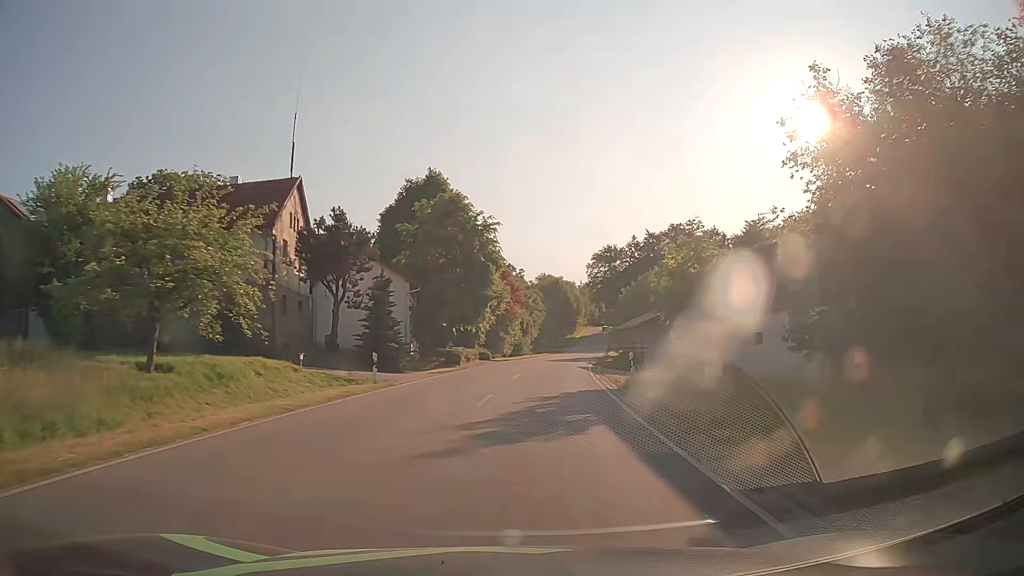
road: tertiary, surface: asphalt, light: Day
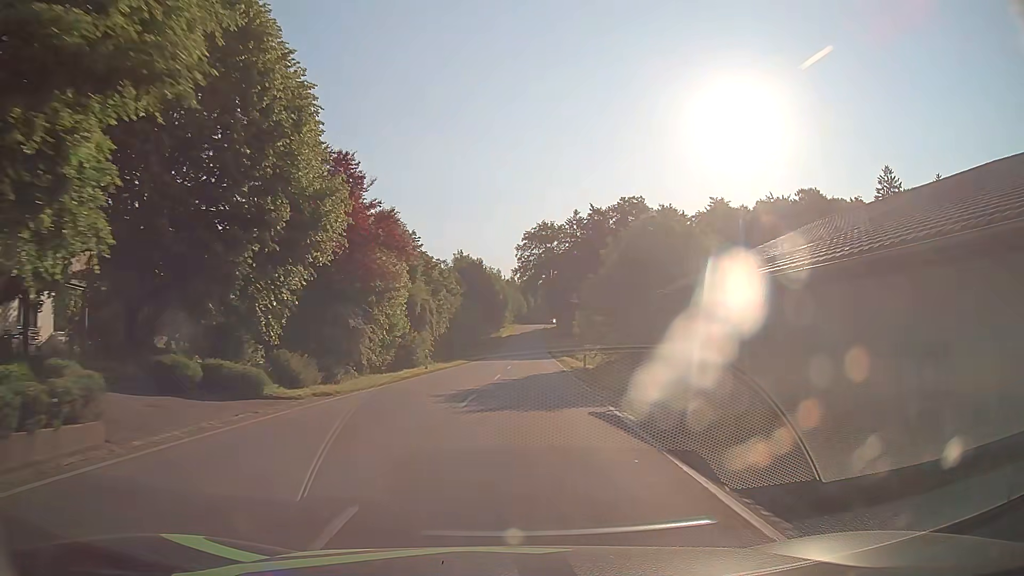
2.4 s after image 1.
(+2.5, +36.1) m; +7°
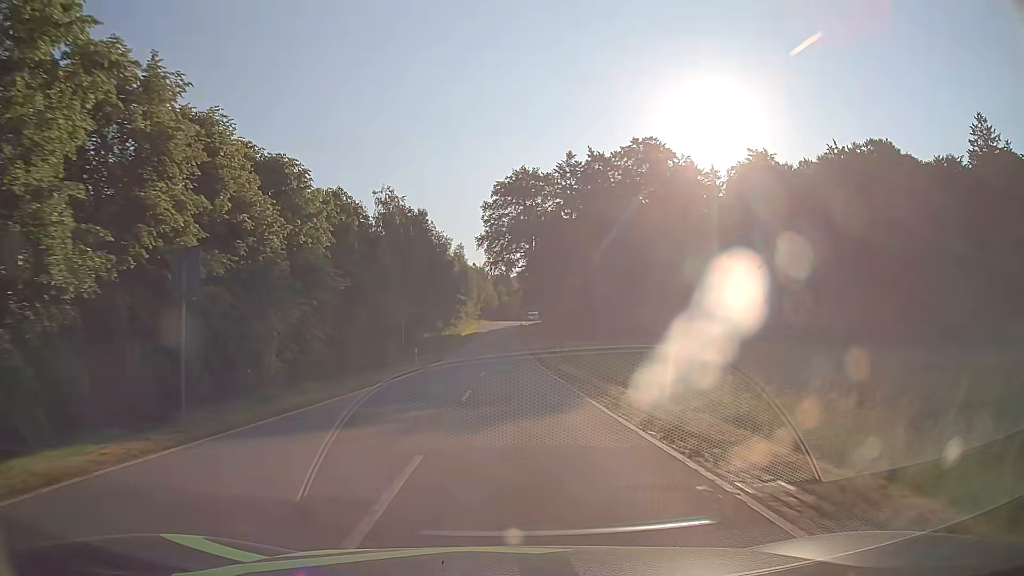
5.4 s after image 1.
(+1.3, +45.7) m; +2°
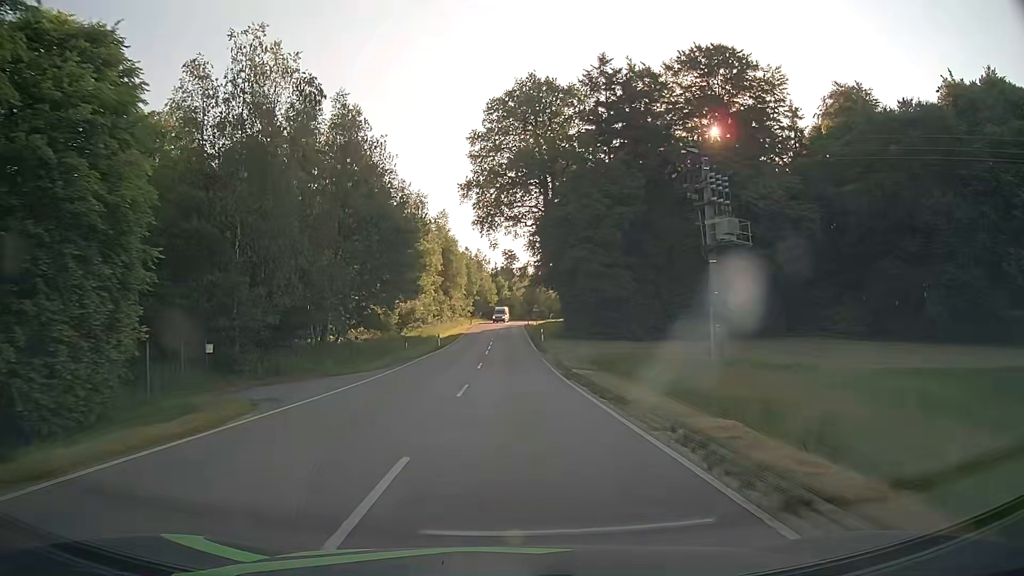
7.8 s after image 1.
(0.0, +36.6) m; 0°
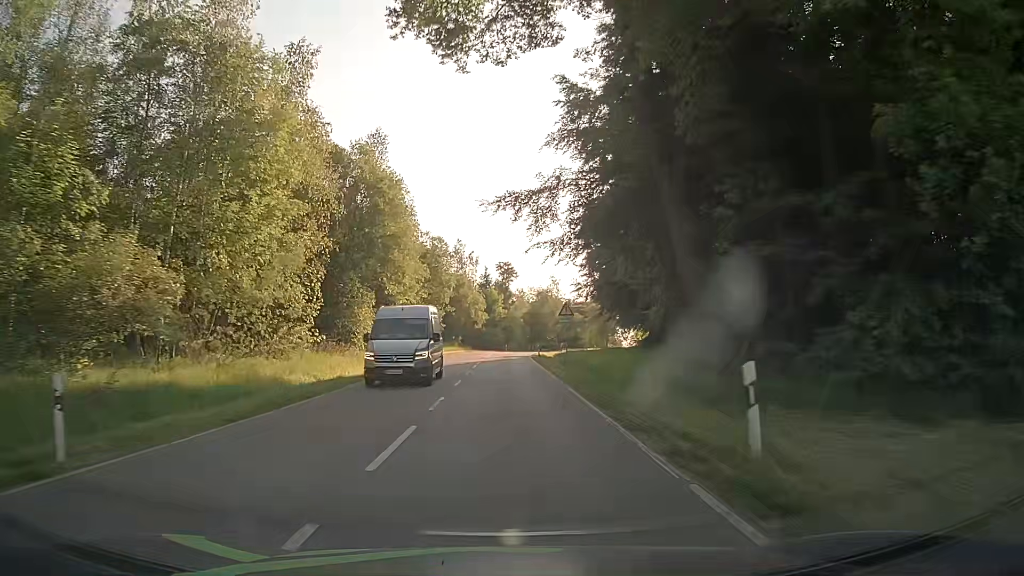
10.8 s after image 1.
(+0.1, +45.0) m; 0°
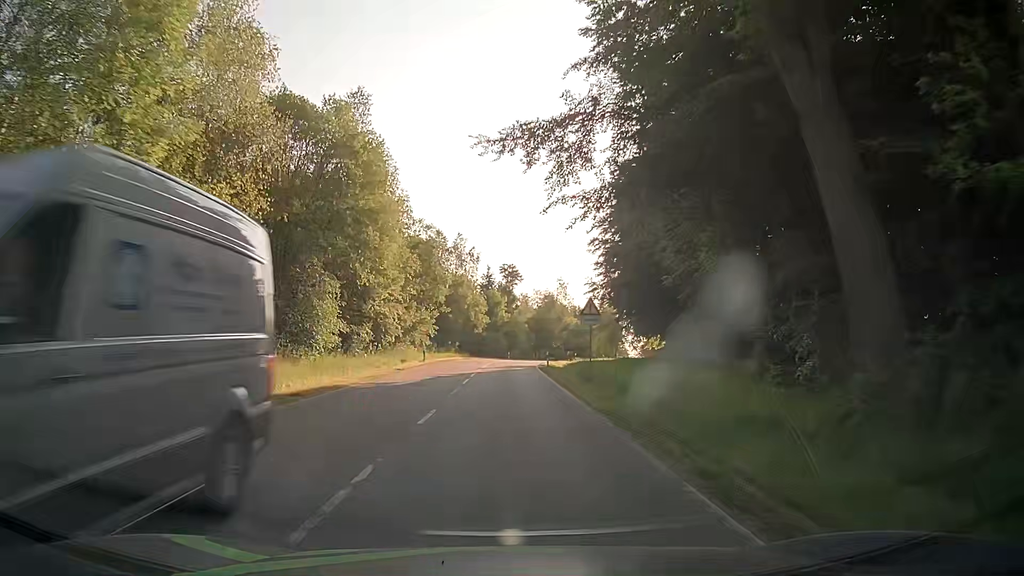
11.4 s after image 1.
(0.0, +8.9) m; 0°
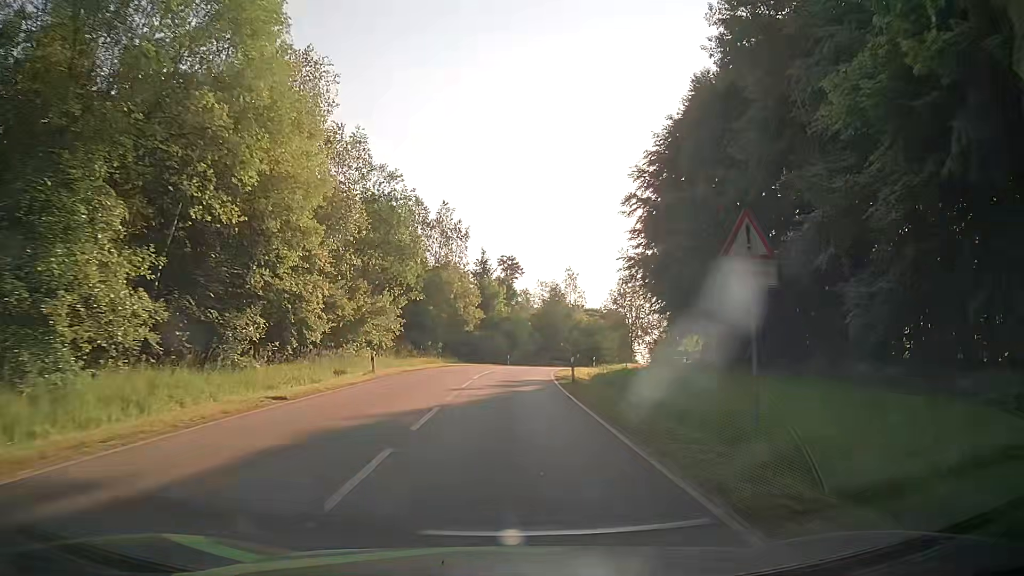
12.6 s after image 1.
(0.0, +17.8) m; 0°
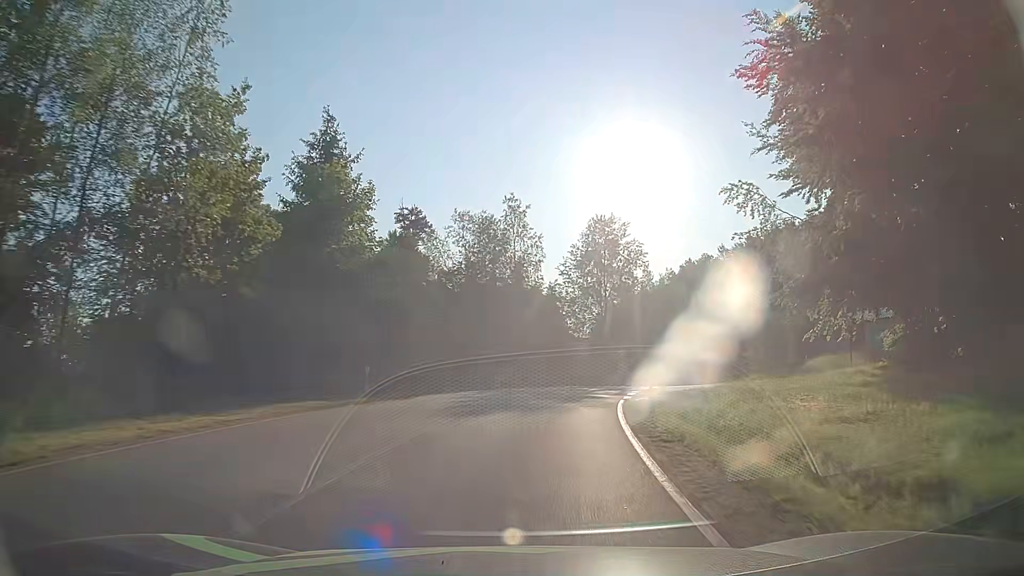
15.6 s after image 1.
(+1.6, +45.0) m; +7°
(0, +10) (+1, +20) (+3, +30) (+6, +39) (+9, +49) (+14, +58) (+19, +66) (+25, +74) (+31, +82) (+37, +90) m
